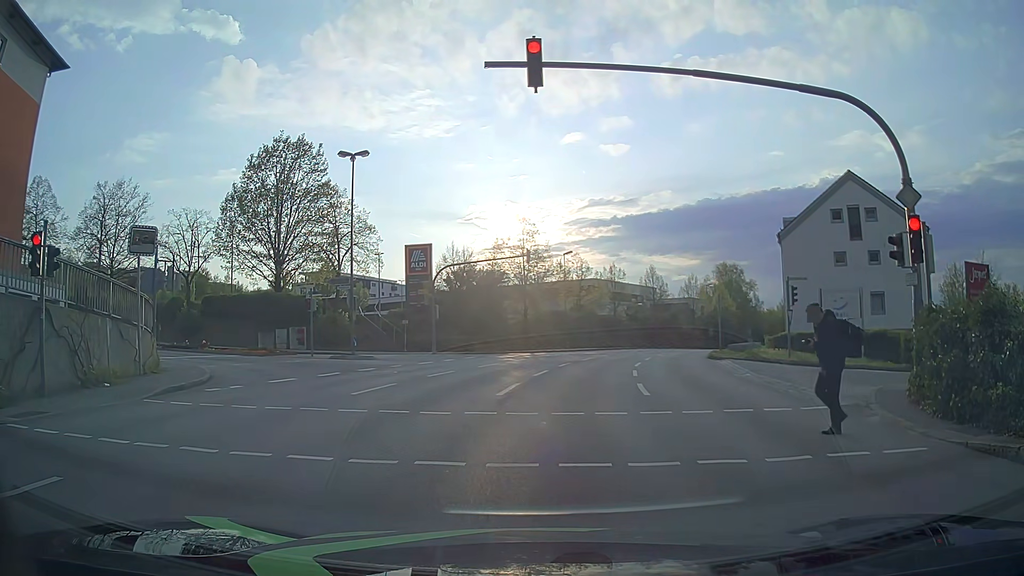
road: tertiary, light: Day
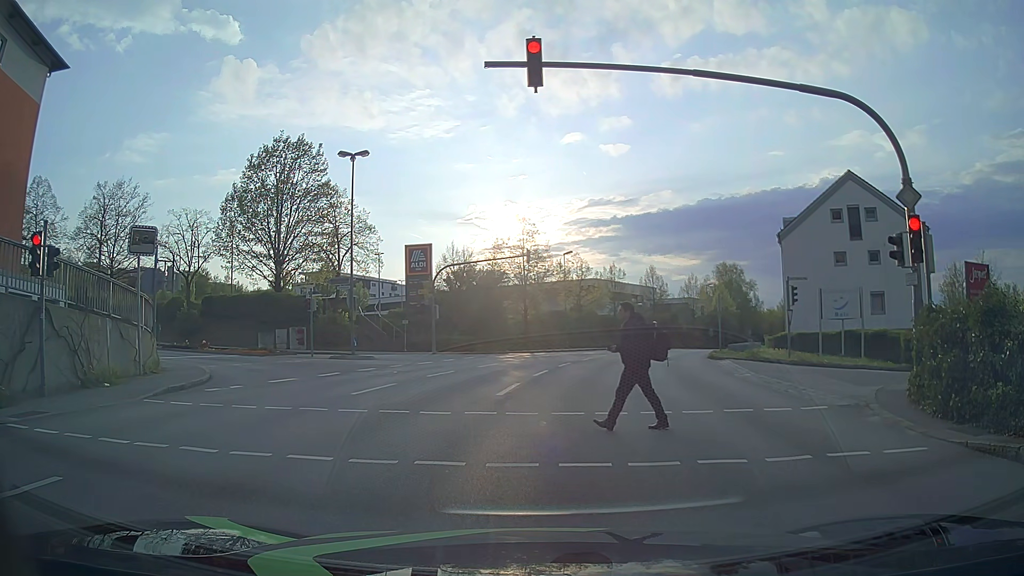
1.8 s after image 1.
(0.0, +0.1) m; 0°
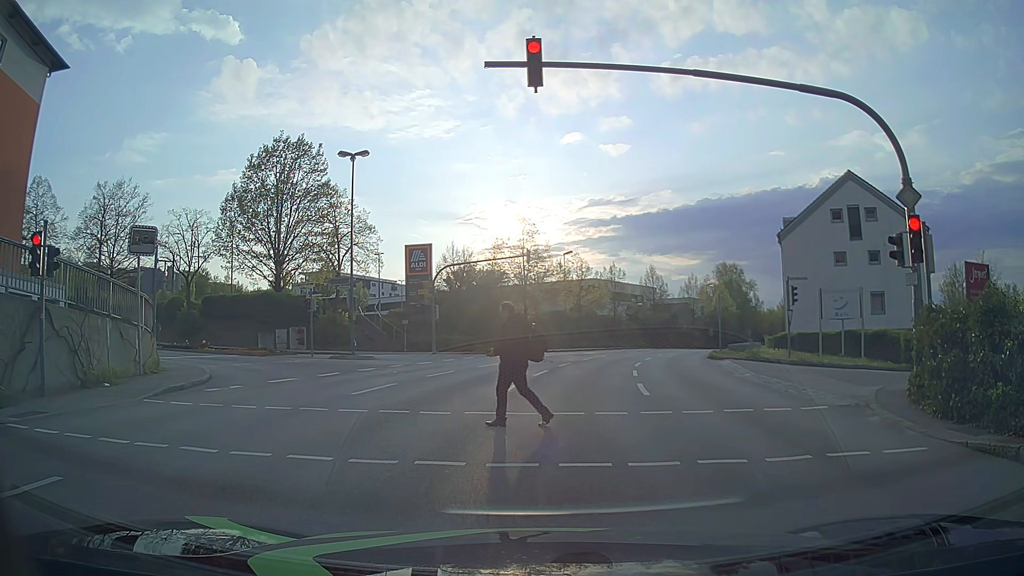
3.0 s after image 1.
(0.0, 0.0) m; 0°
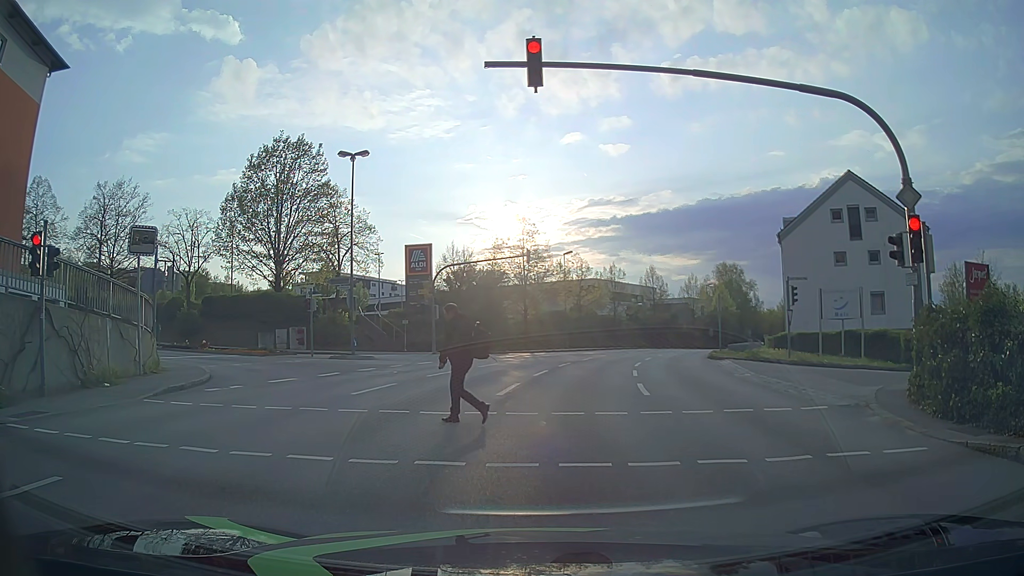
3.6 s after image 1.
(0.0, 0.0) m; 0°
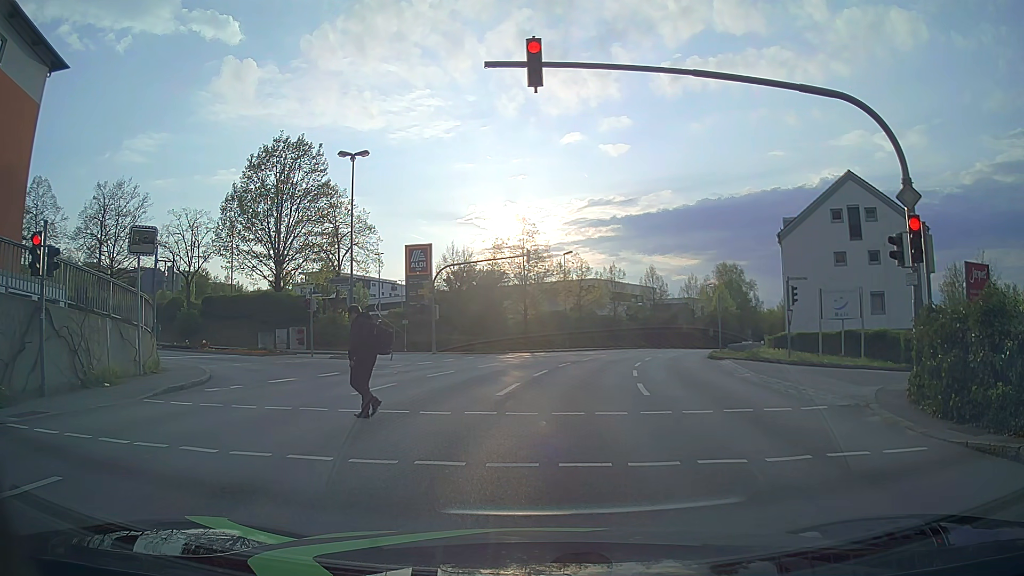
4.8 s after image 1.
(0.0, 0.0) m; 0°
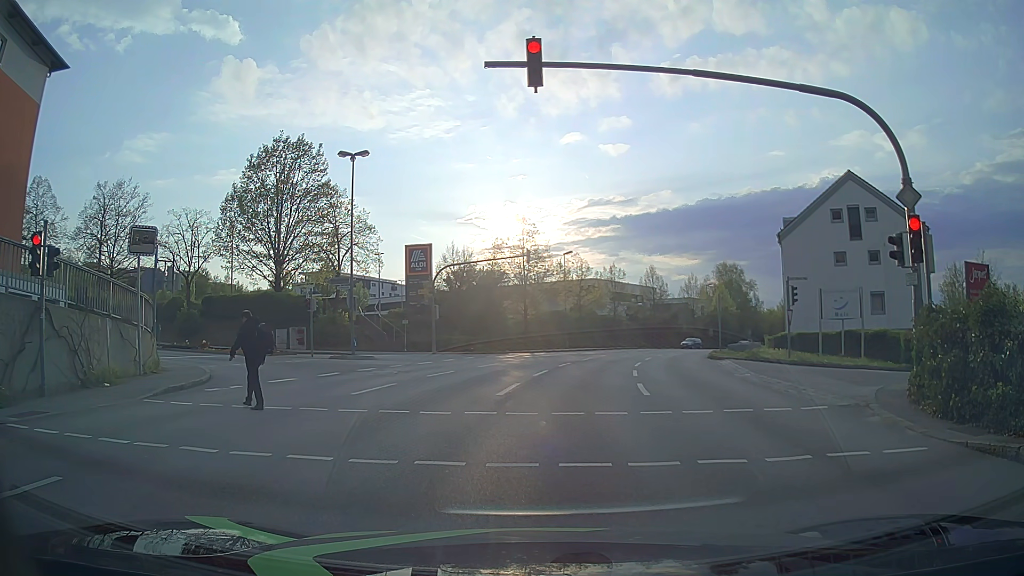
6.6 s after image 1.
(0.0, 0.0) m; 0°
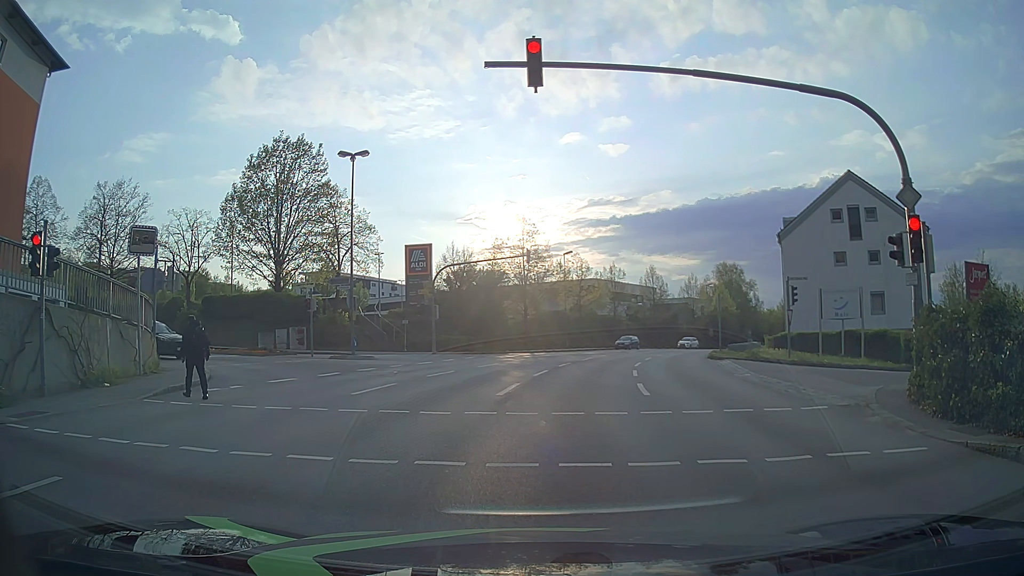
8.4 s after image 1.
(0.0, 0.0) m; 0°
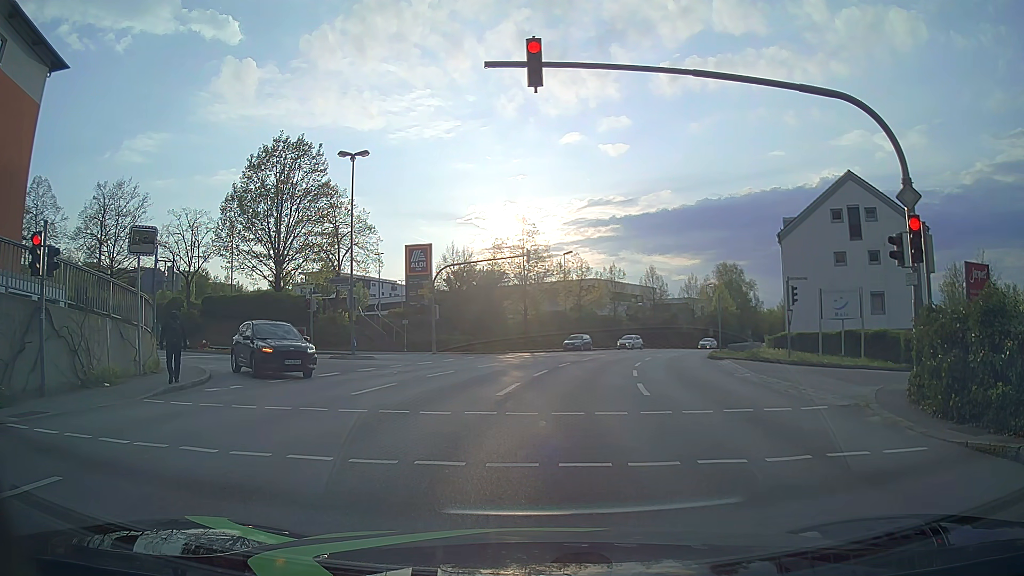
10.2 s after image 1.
(0.0, 0.0) m; 0°
(0, +10) (+1, +20) (+2, +30) (+5, +40) (+8, +49) (+11, +58) (+15, +68) (+20, +76) (+25, +85) (+30, +94) m
